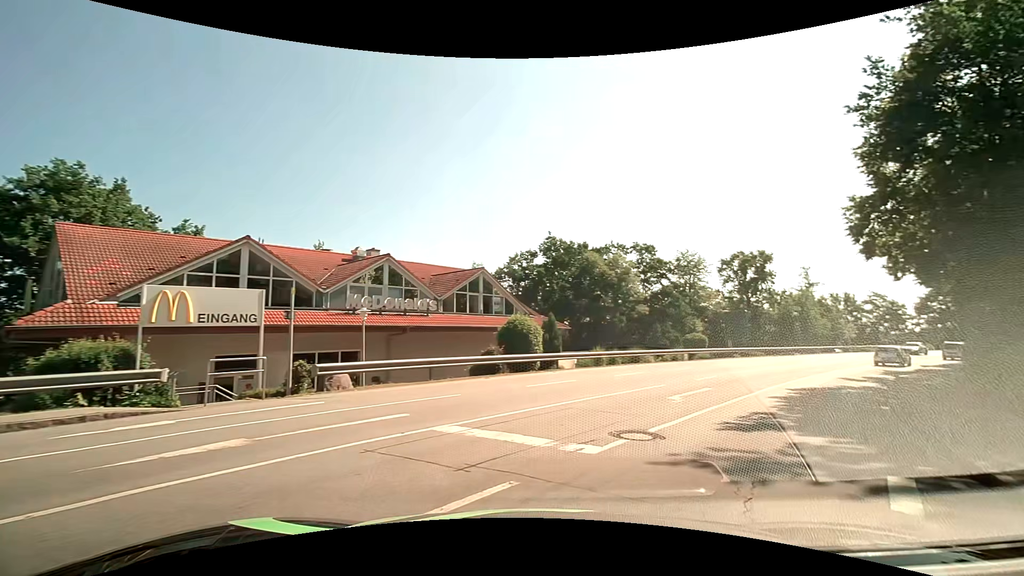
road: tertiary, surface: asphalt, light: Day
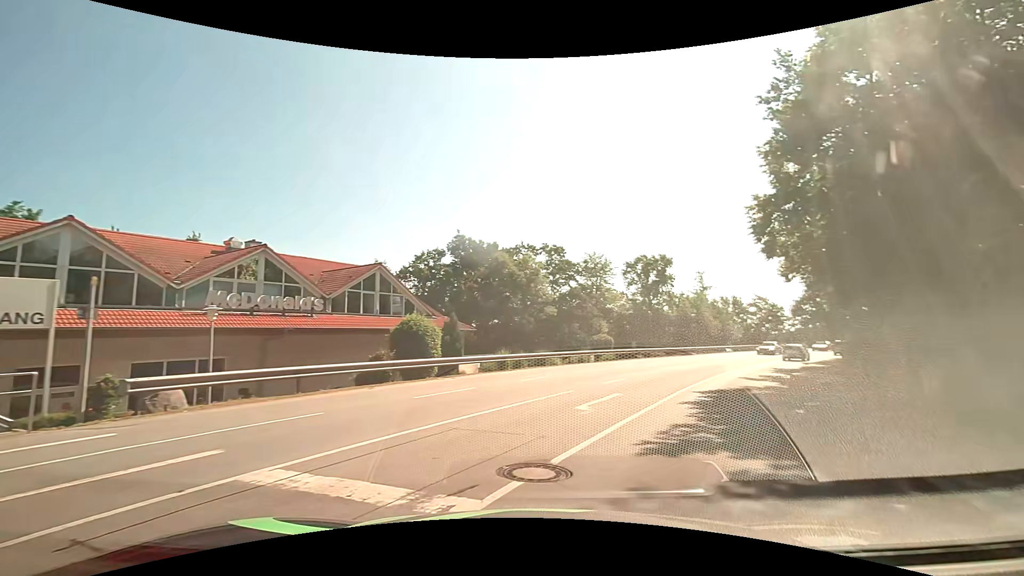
(+0.2, +2.3) m; +11°
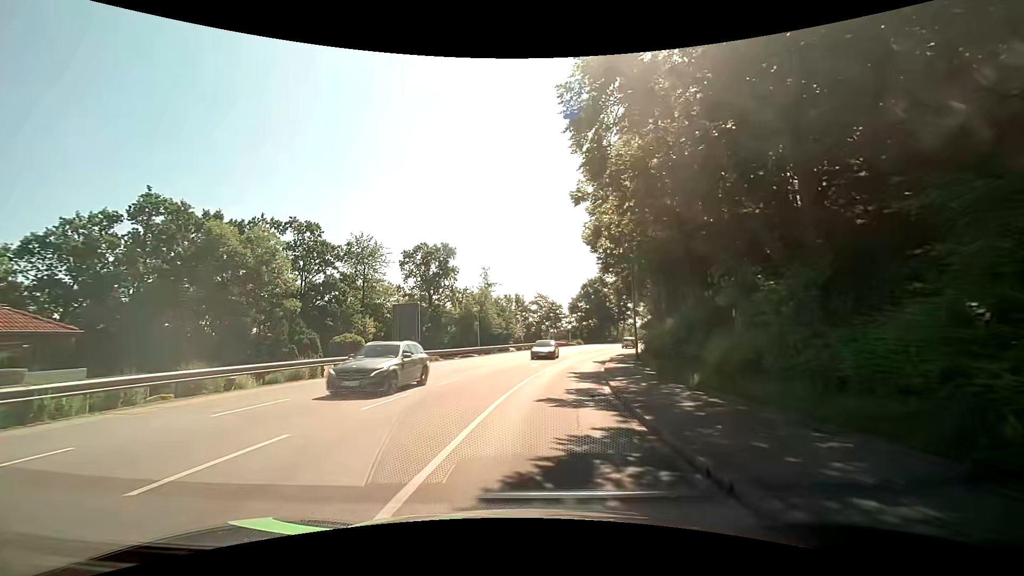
(+3.1, +12.2) m; +22°
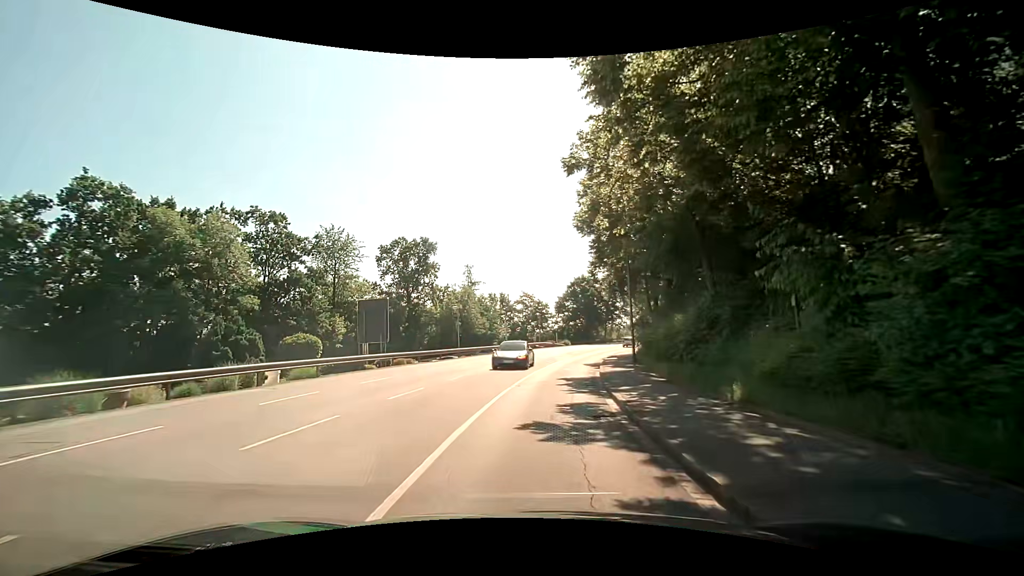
(0.0, +3.9) m; +2°
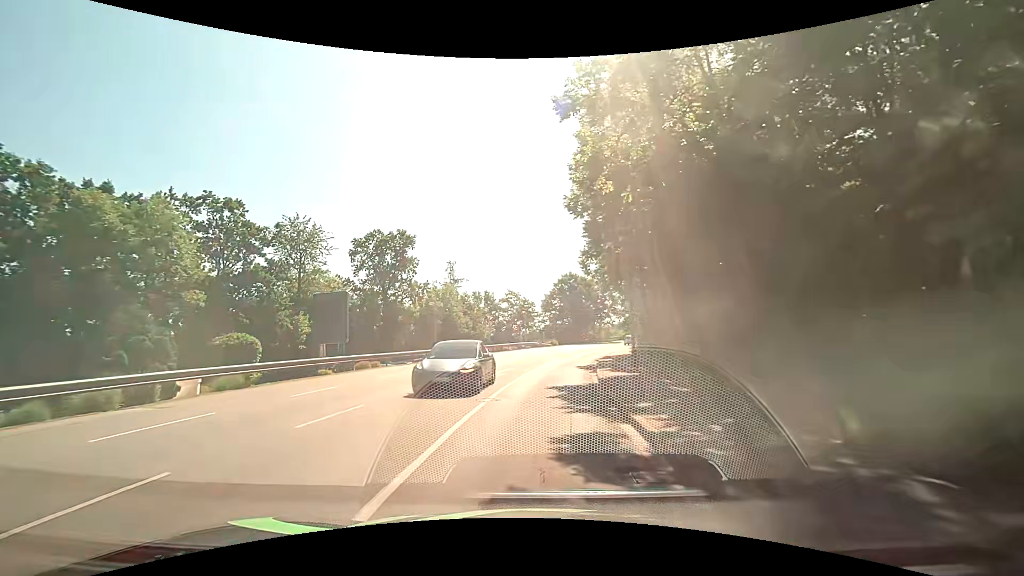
(0.0, +4.3) m; +1°
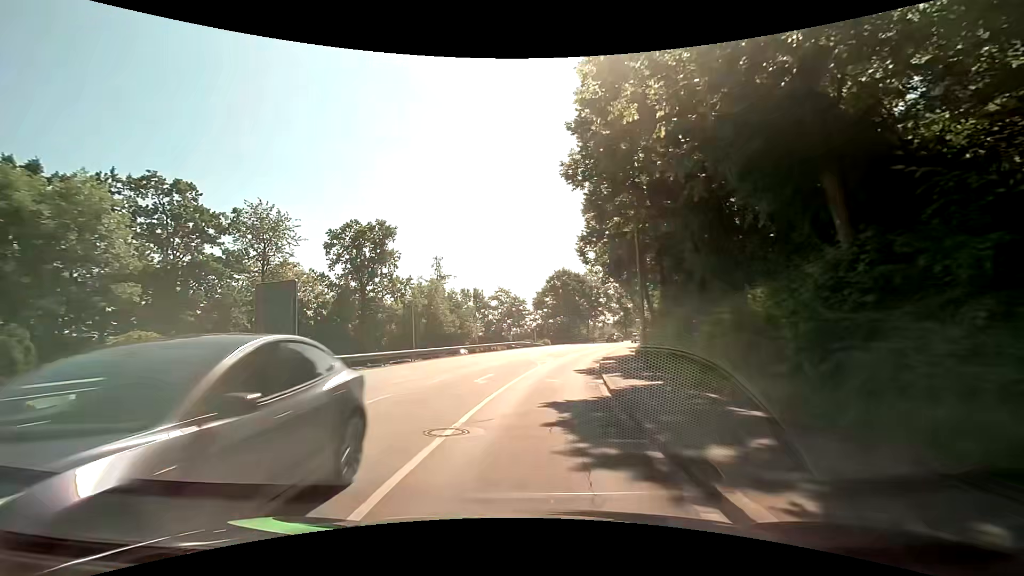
(0.0, +4.6) m; +2°
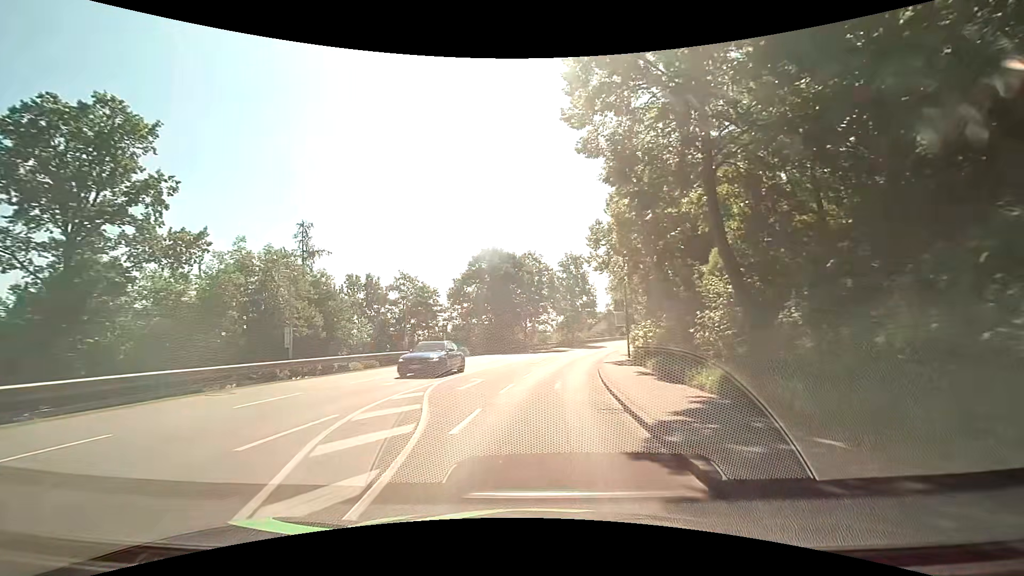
(+1.2, +26.8) m; +7°
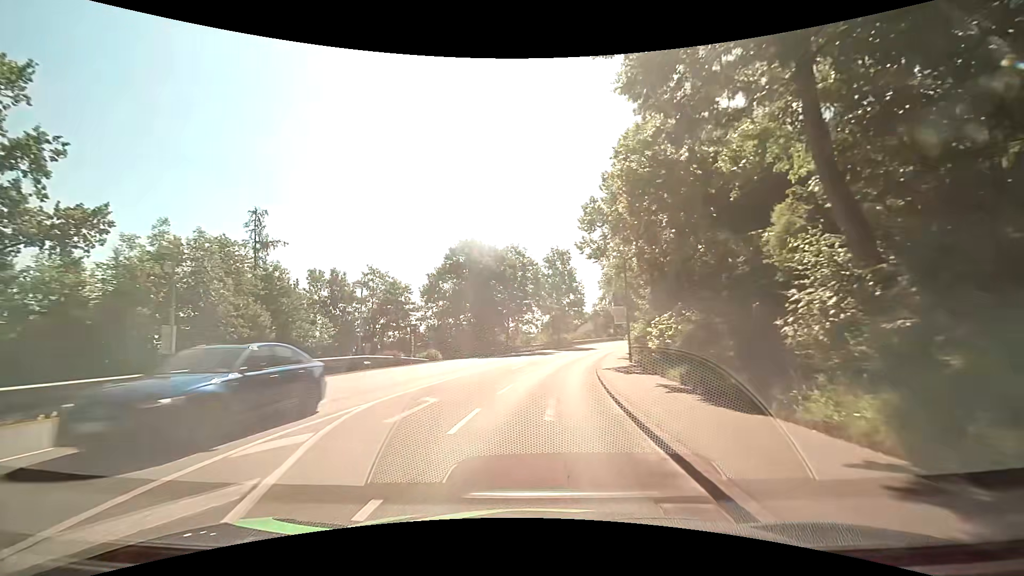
(+0.2, +6.0) m; +3°
(0, +10) (+1, +20) (+2, +30) (+3, +40) (+5, +50) (+7, +59) (+10, +69) (+14, +78) (+17, +88) (+22, +97) m
